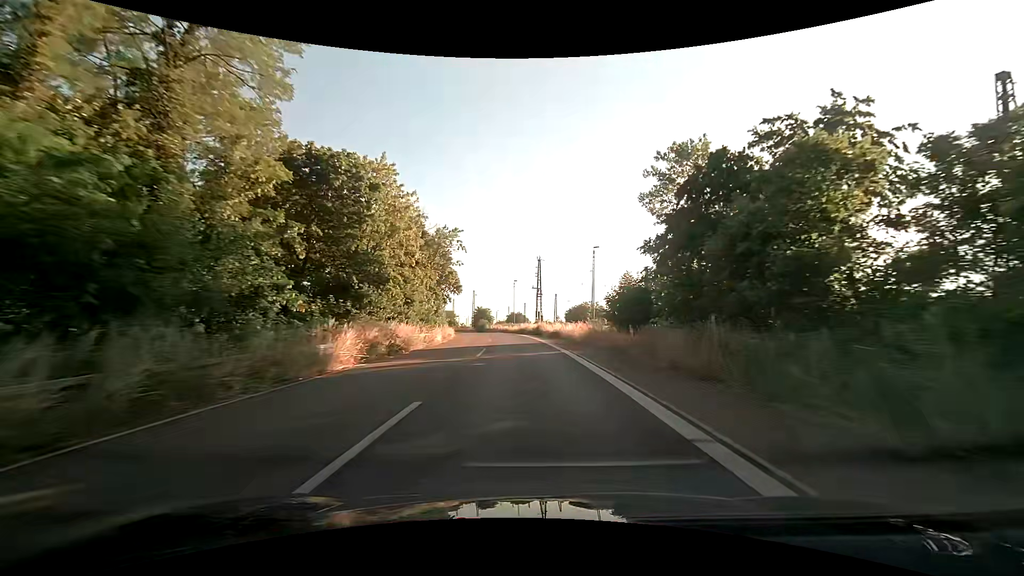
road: trunk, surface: asphalt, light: Day
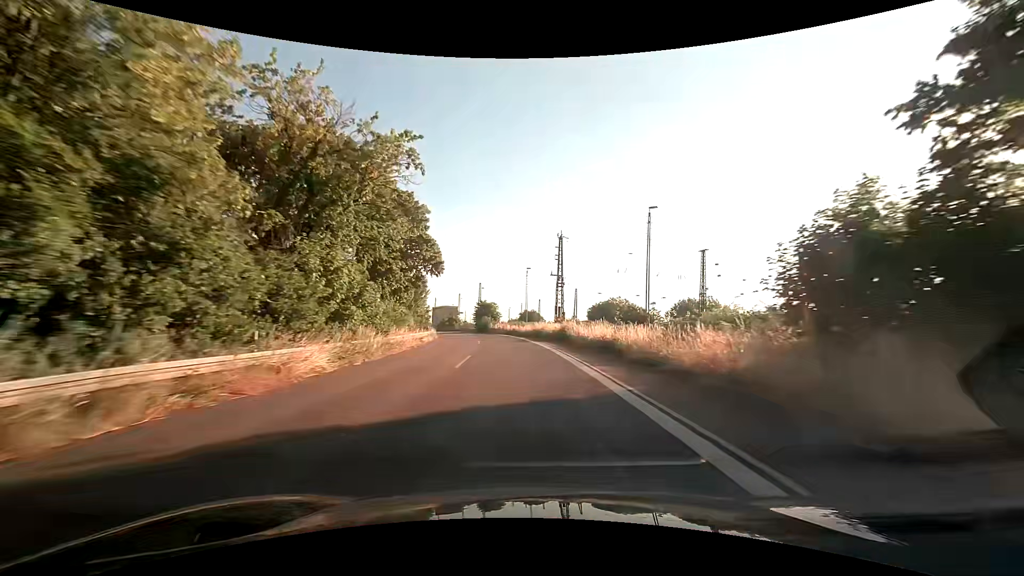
(-0.2, +23.4) m; -1°
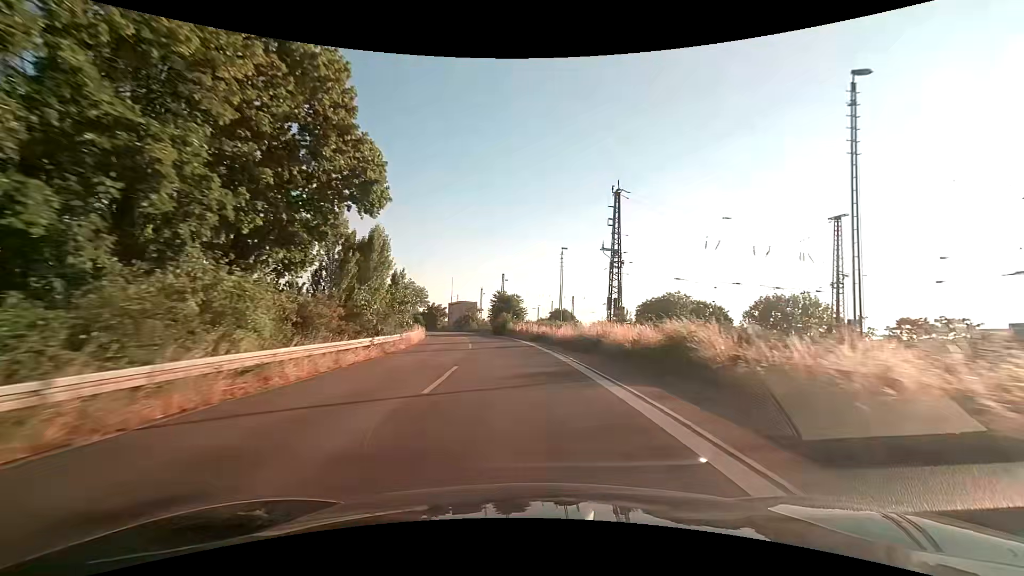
(-0.6, +23.7) m; -3°
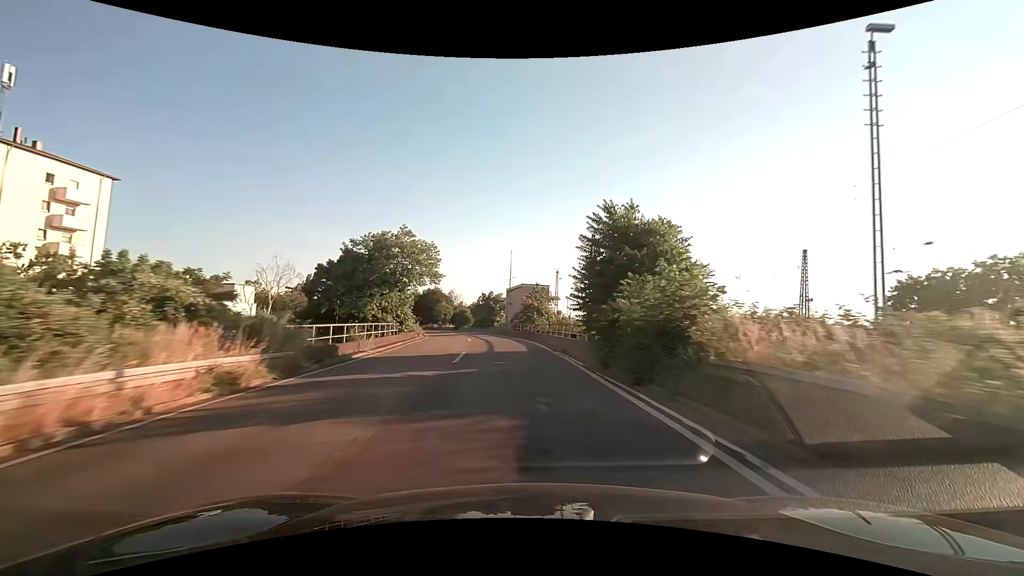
(-3.9, +47.6) m; -9°
(0, +10) (-1, +20) (-1, +30) (-3, +40) (-4, +50) (-6, +60) (-8, +69) (-11, +79) (-14, +89) (-17, +98) m
